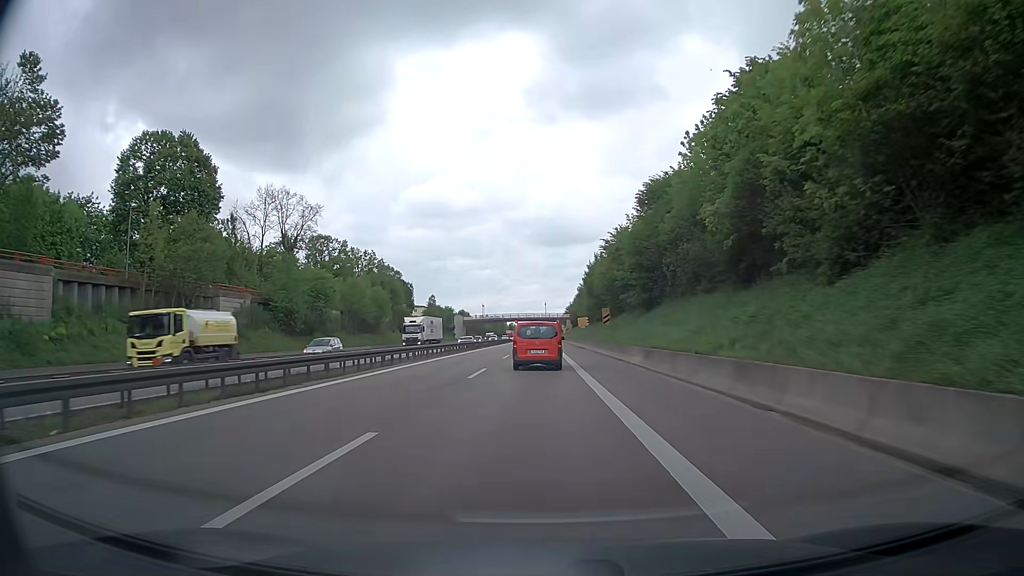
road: trunk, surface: asphalt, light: Day
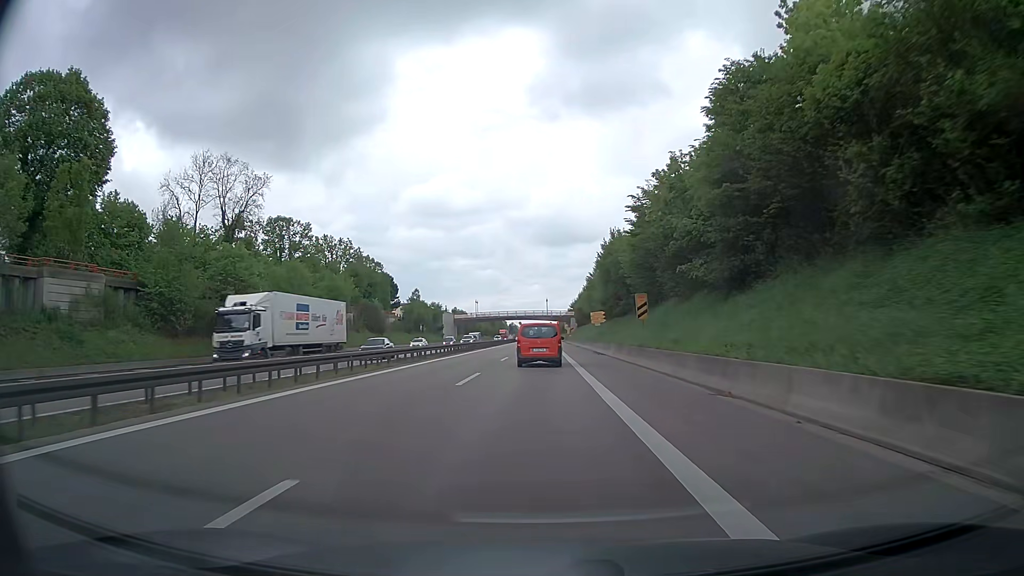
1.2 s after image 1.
(0.0, +21.3) m; 0°
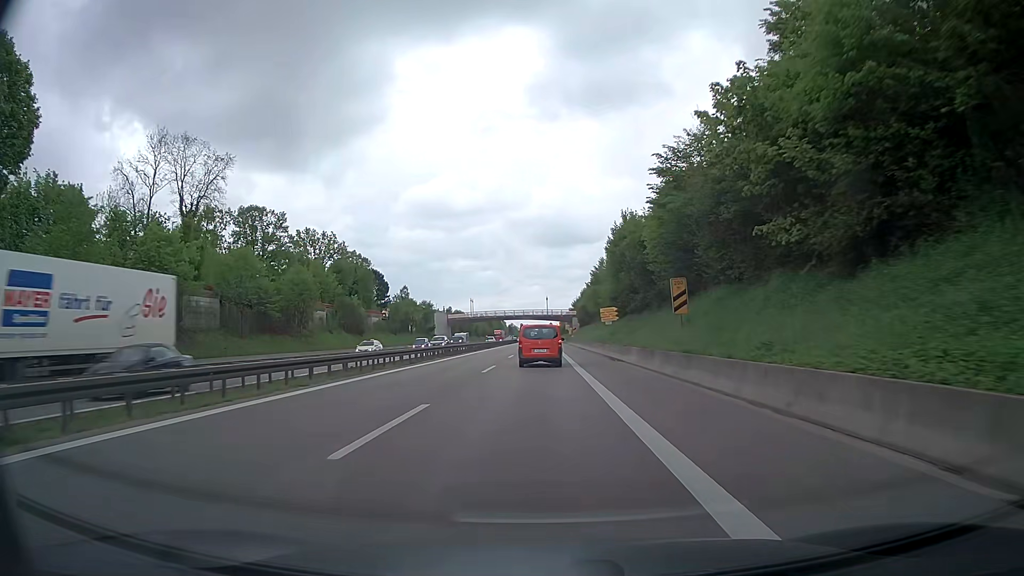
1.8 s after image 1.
(0.0, +10.9) m; 0°
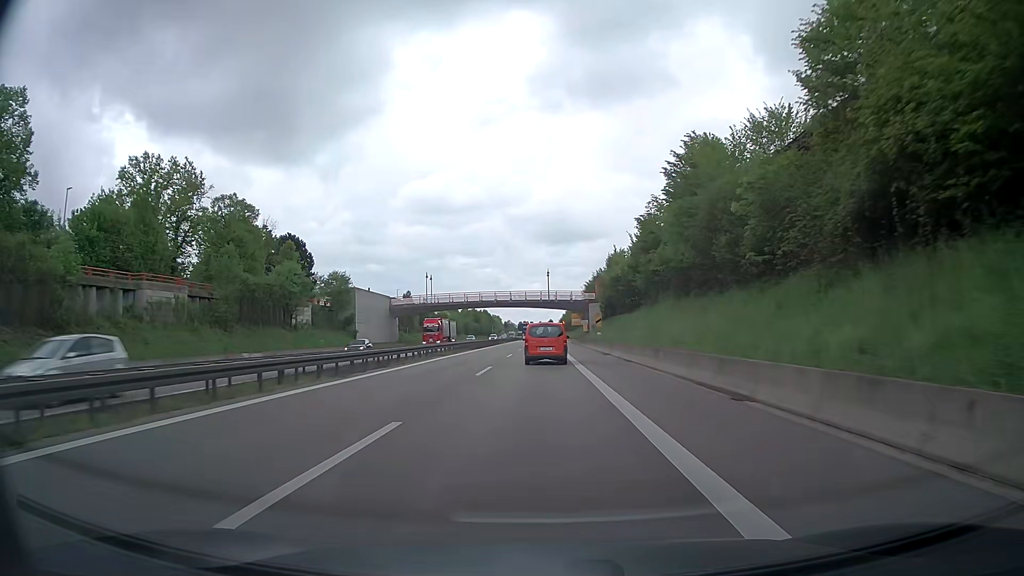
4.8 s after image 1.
(+0.4, +57.4) m; 0°
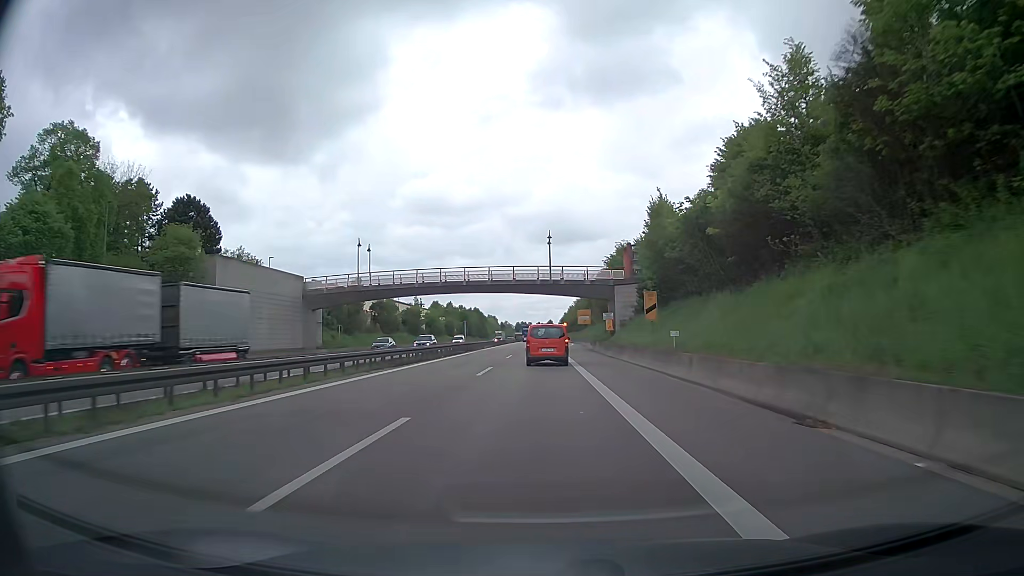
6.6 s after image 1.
(0.0, +35.5) m; 0°
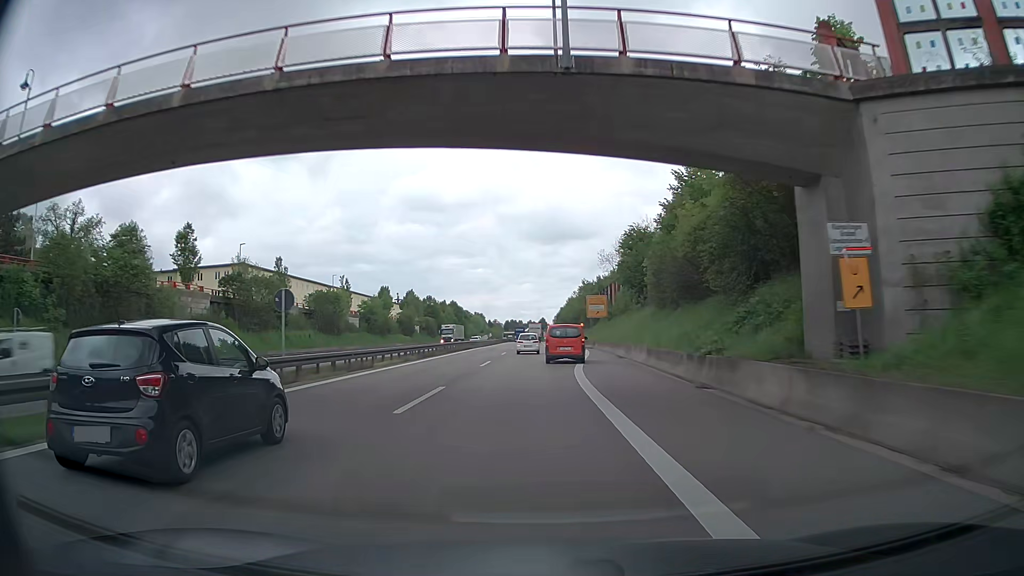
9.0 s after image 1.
(-0.1, +47.8) m; 0°
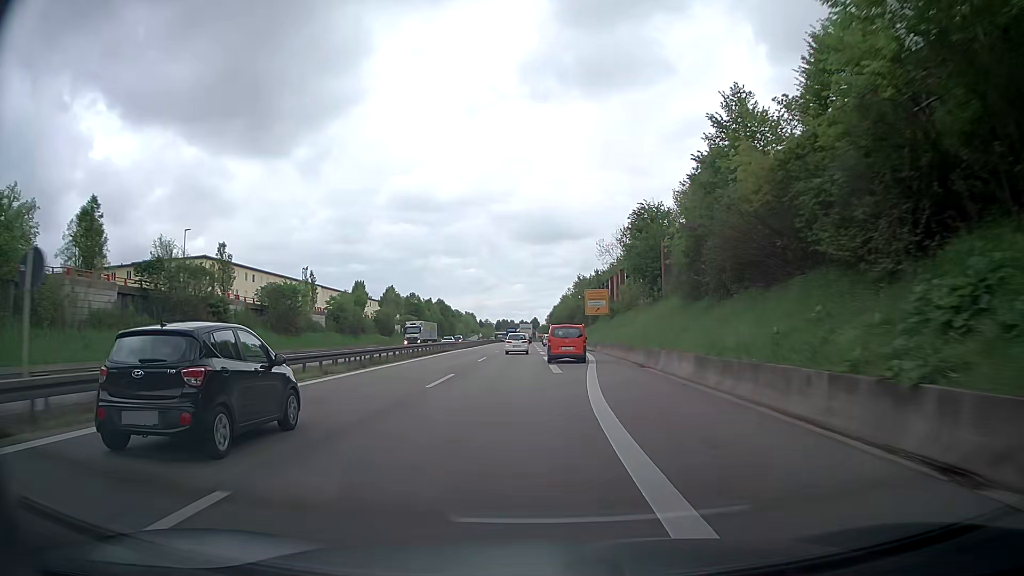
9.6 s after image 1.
(+0.2, +12.1) m; +1°
(0, +10) (0, +20) (0, +30) (0, +40) (+1, +50) (+1, +60) (+1, +70) (0, +80) (0, +90) (0, +100) m
